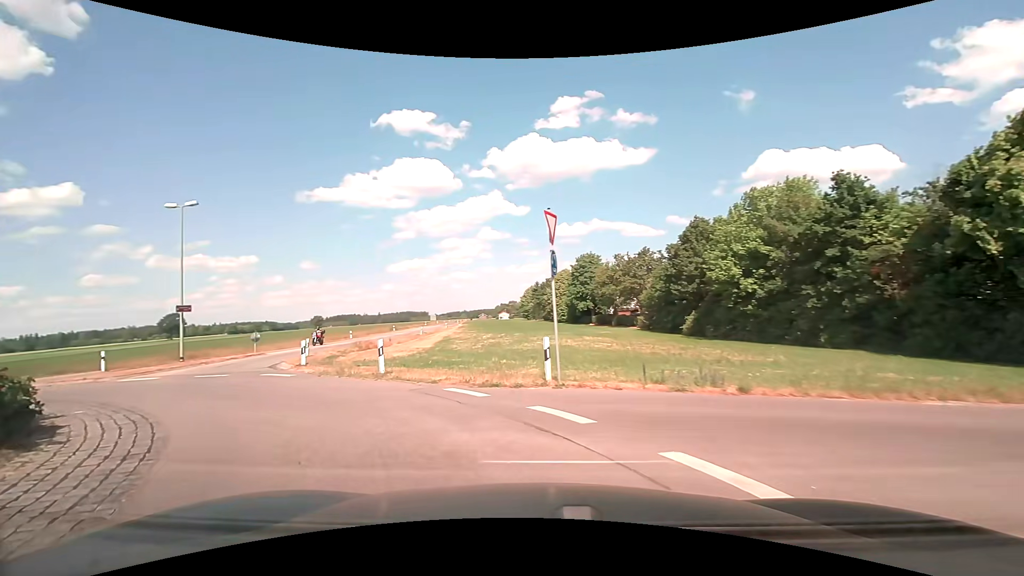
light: Day
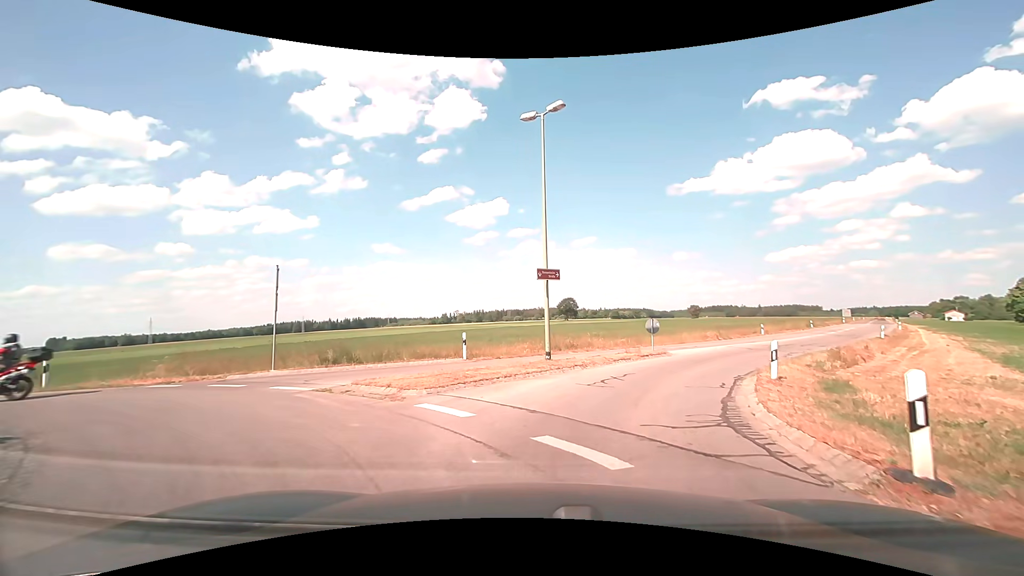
(-6.4, +12.5) m; -41°
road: tertiary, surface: asphalt
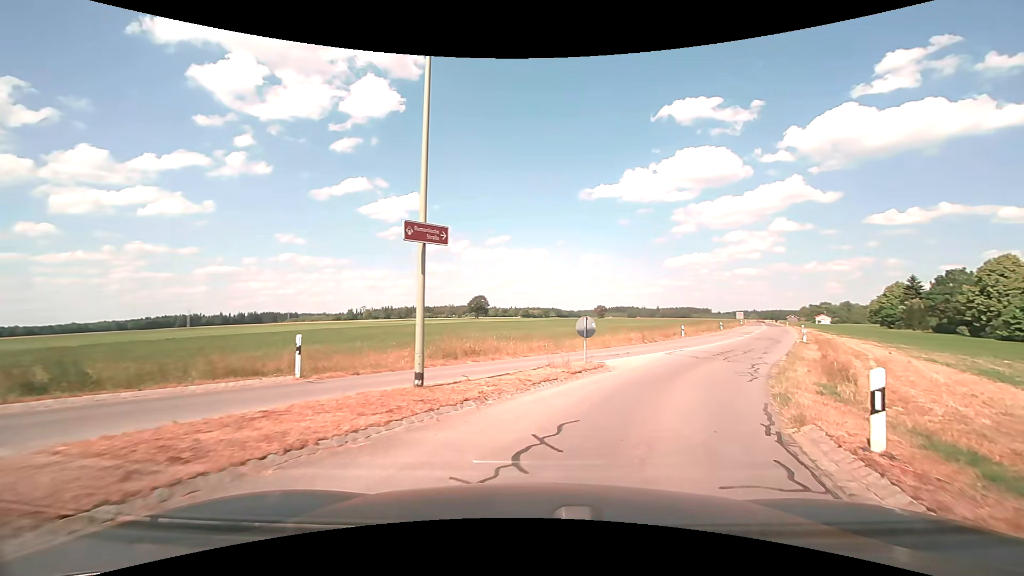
(+0.4, +6.7) m; +9°
(+2, +10) (+6, +19) (+11, +27) (+16, +36) (+21, +45) (+26, +54) (+30, +63) (+35, +72) (+39, +80) (+44, +90) m
